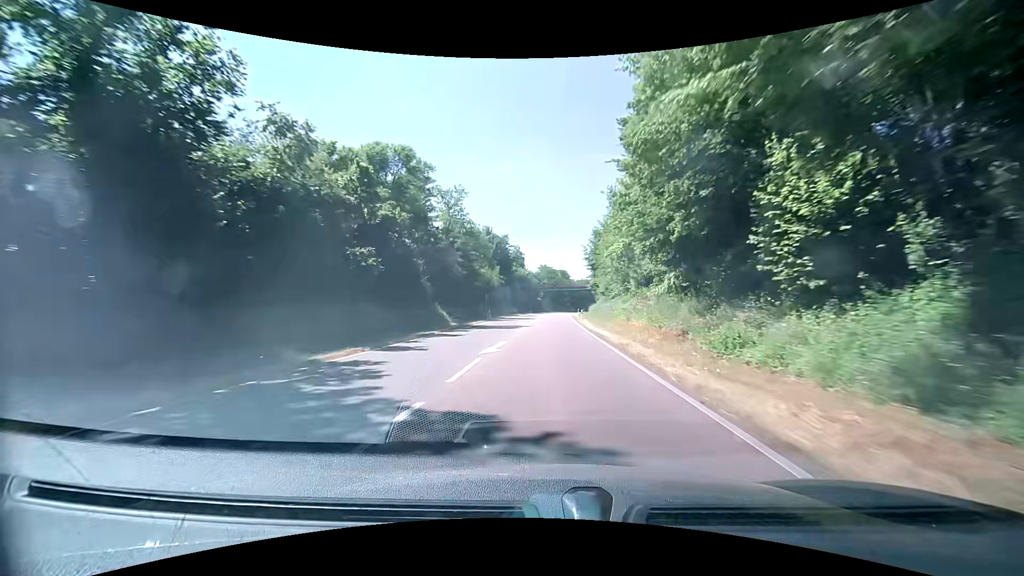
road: primary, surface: asphalt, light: Day
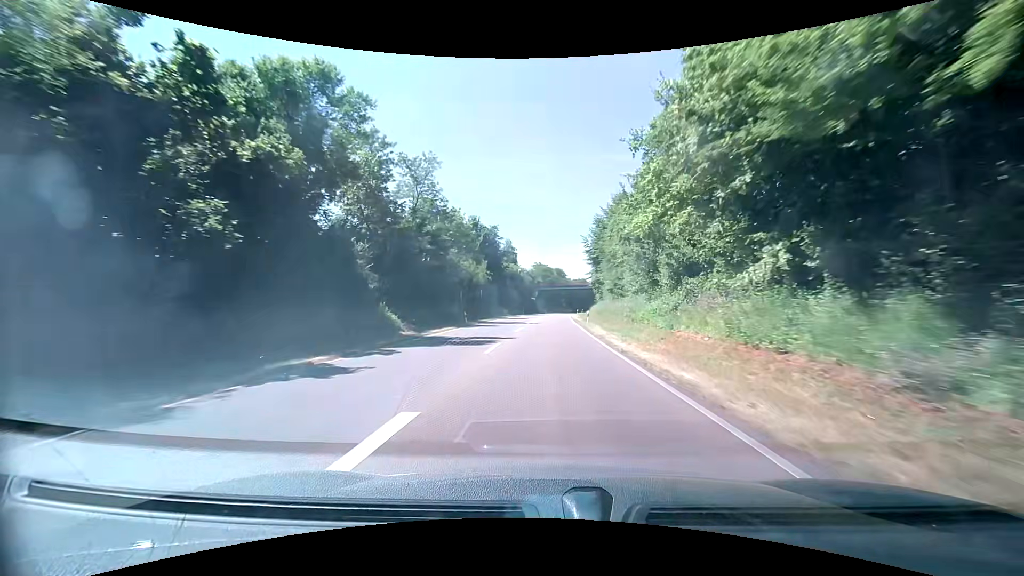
(0.0, +12.8) m; 0°
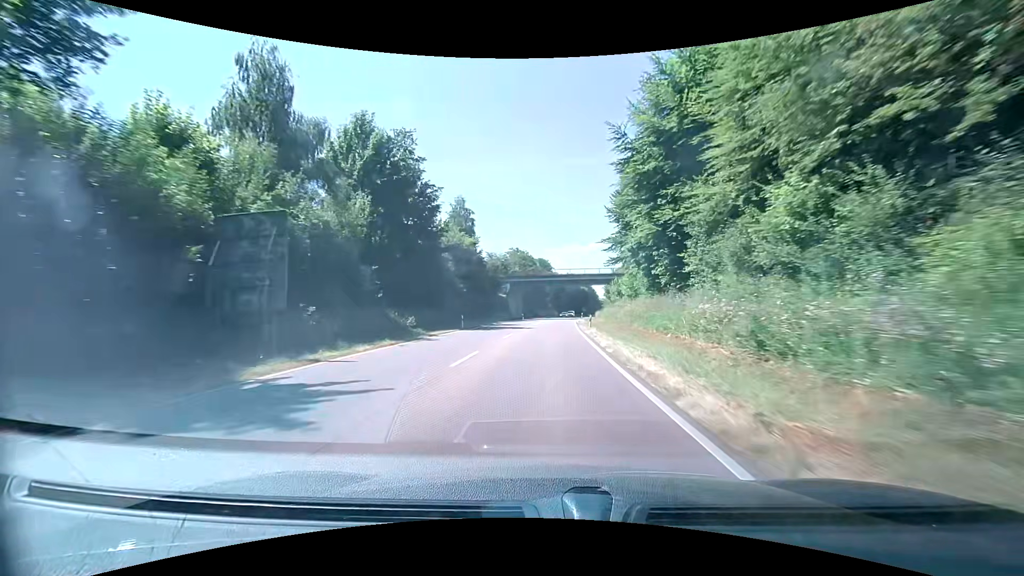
(+0.9, +50.9) m; +2°
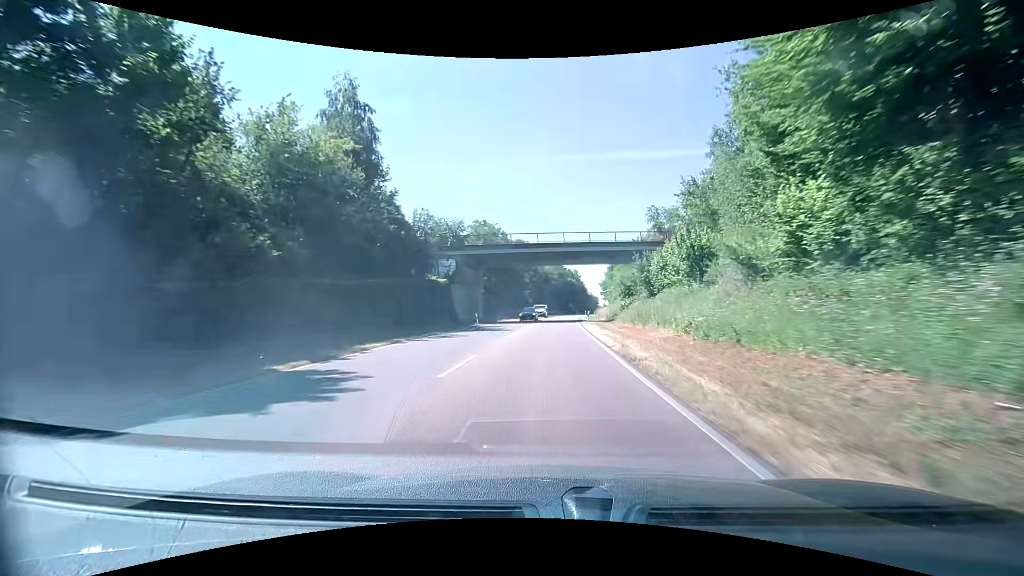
(+0.7, +37.9) m; +2°
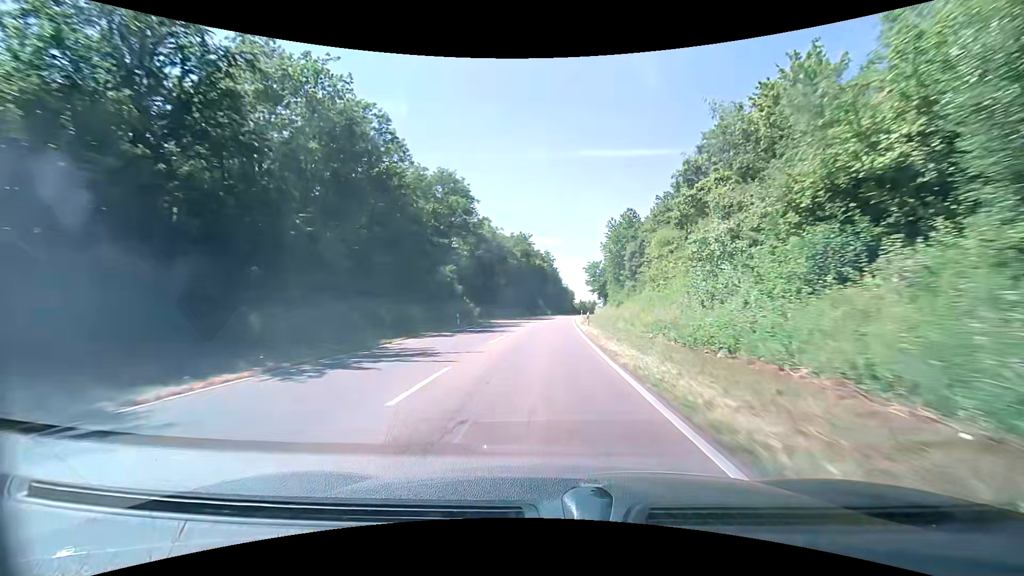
(+1.9, +63.0) m; +4°
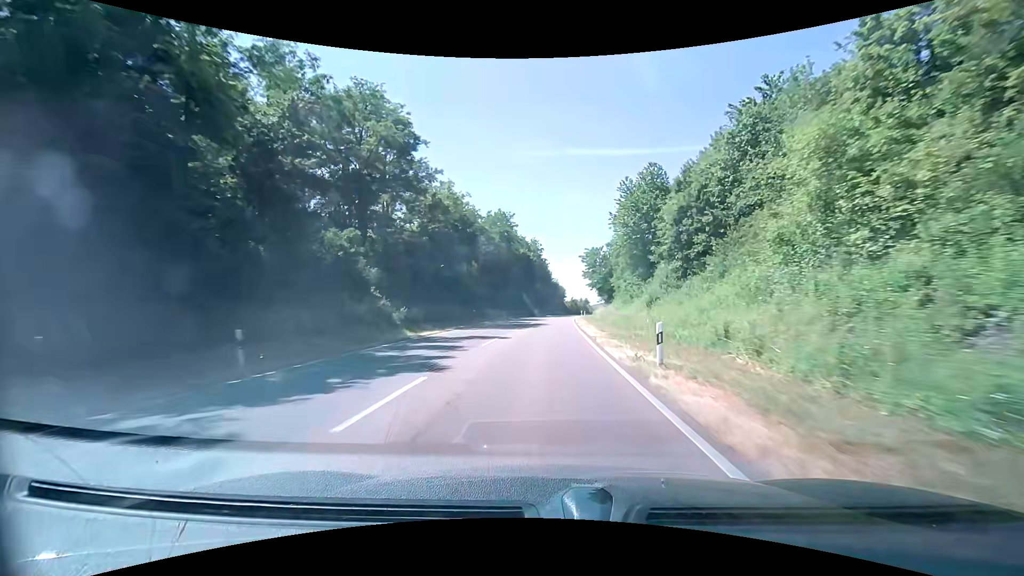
(+0.4, +25.2) m; +1°
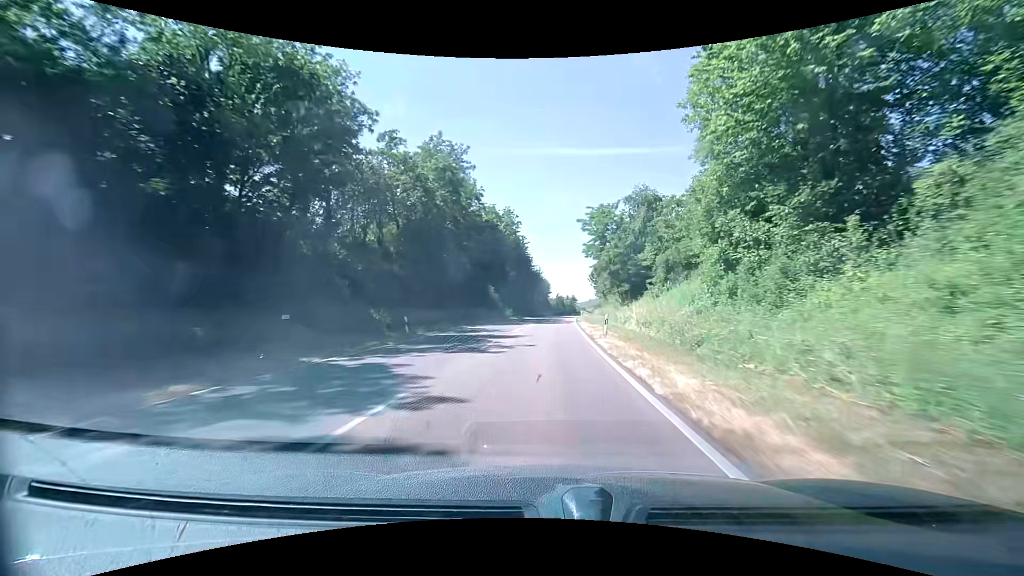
(+0.8, +37.7) m; +2°
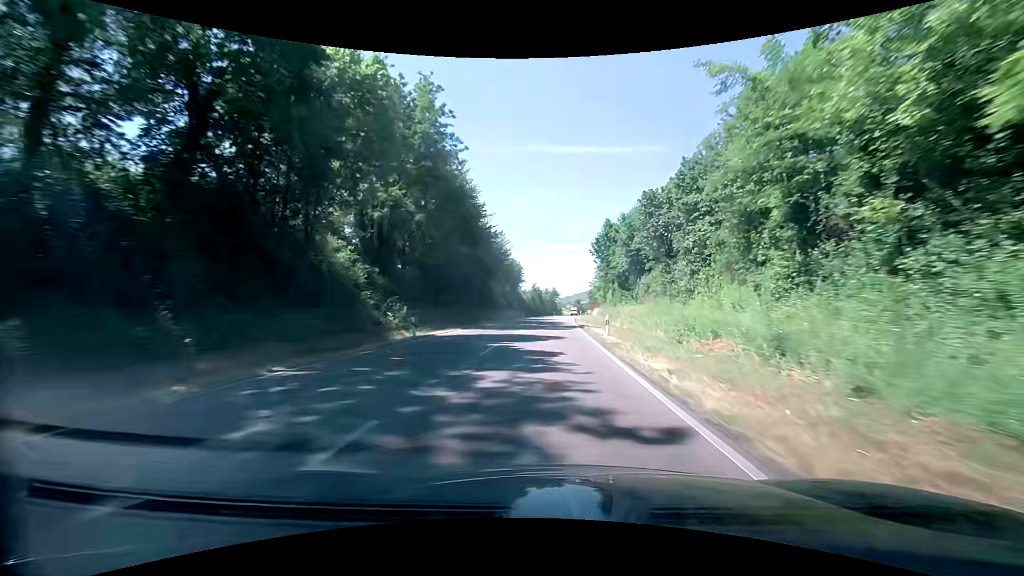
(+1.3, +49.8) m; +3°
(0, +10) (0, +20) (0, +30) (+1, +40) (+1, +50) (+2, +60) (+2, +70) (+3, +80) (+4, +90) (+5, +100) m
